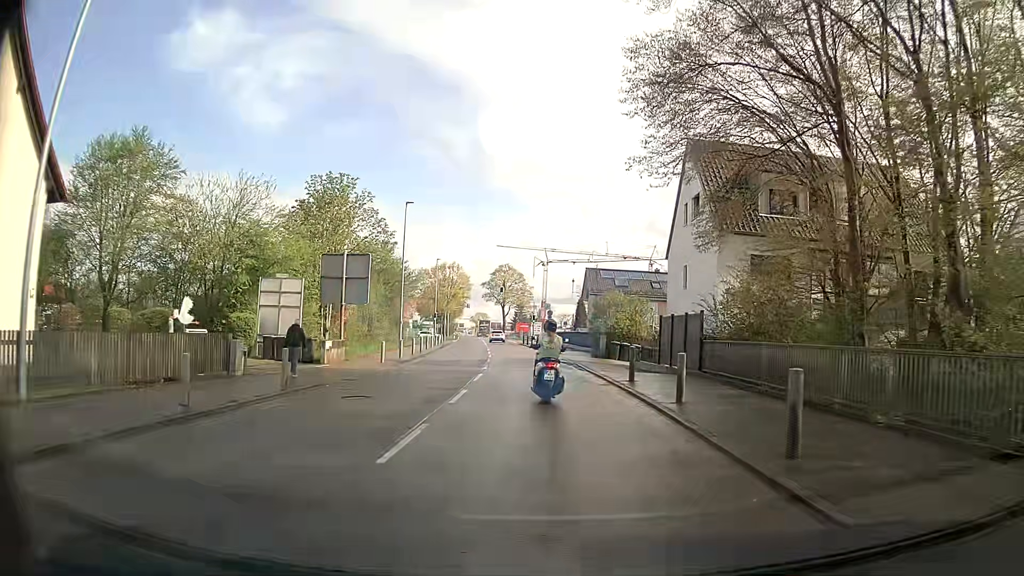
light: Day
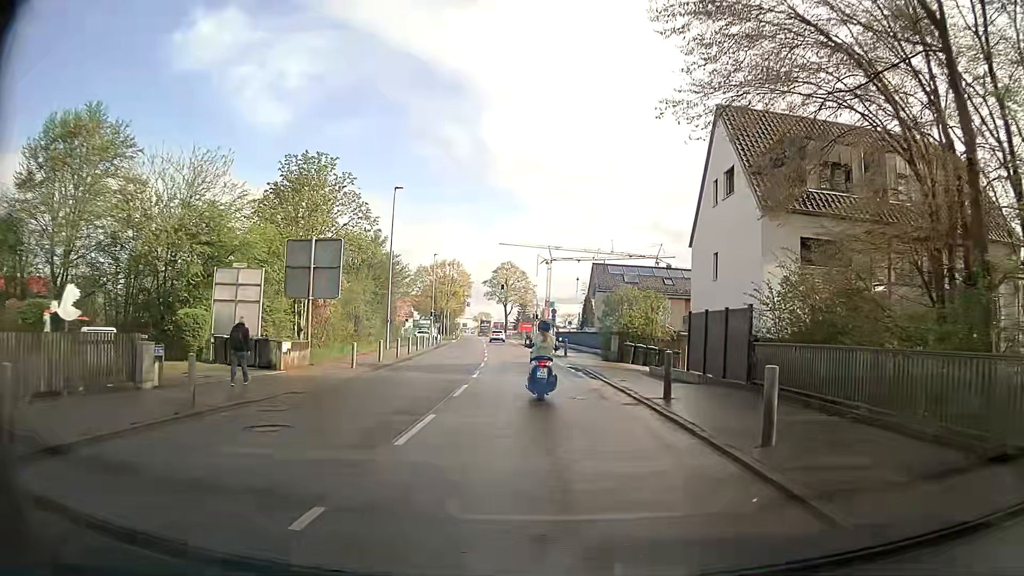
(0.0, +4.9) m; 0°
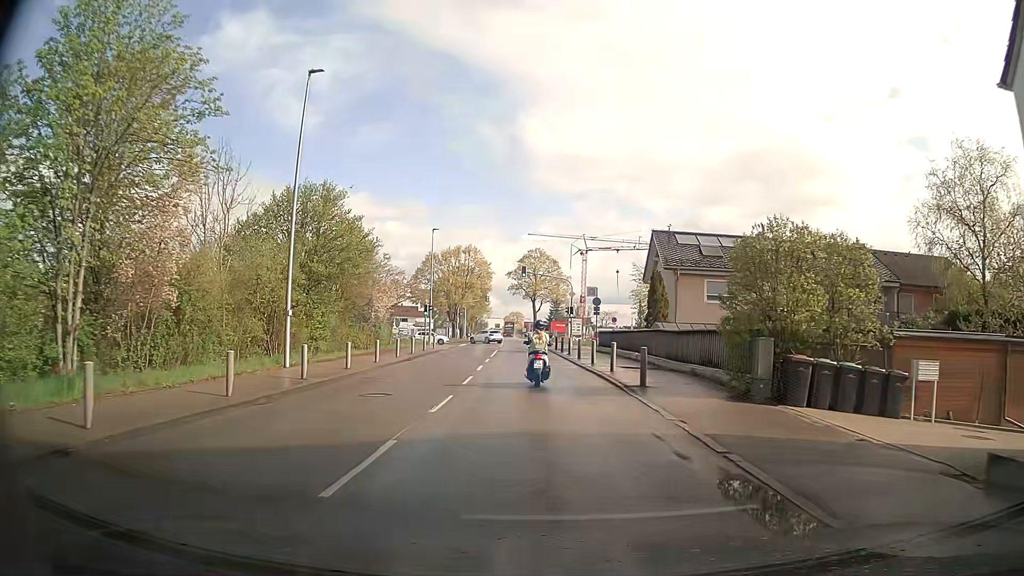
(-0.3, +21.0) m; -3°
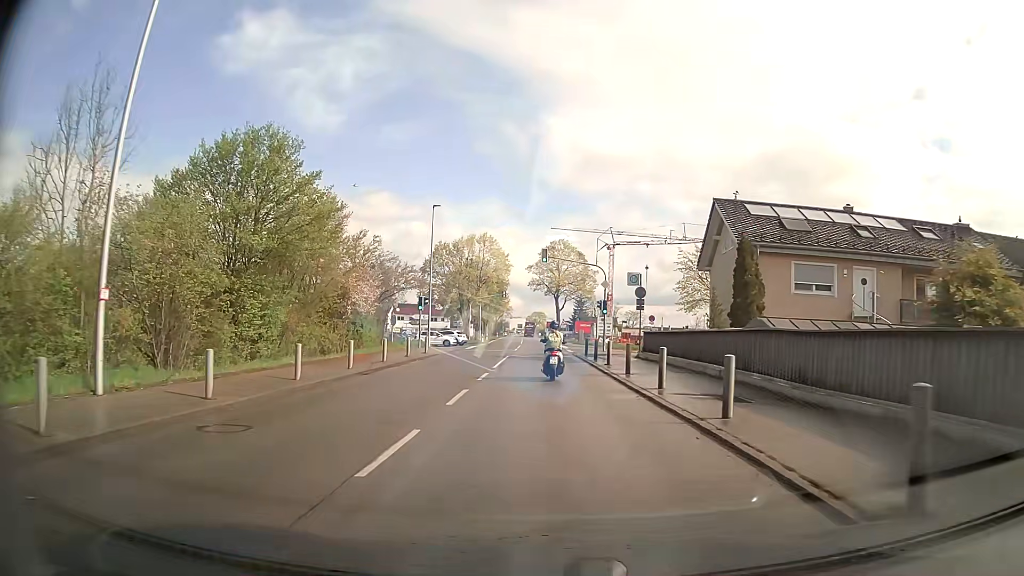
(-0.1, +11.5) m; -2°
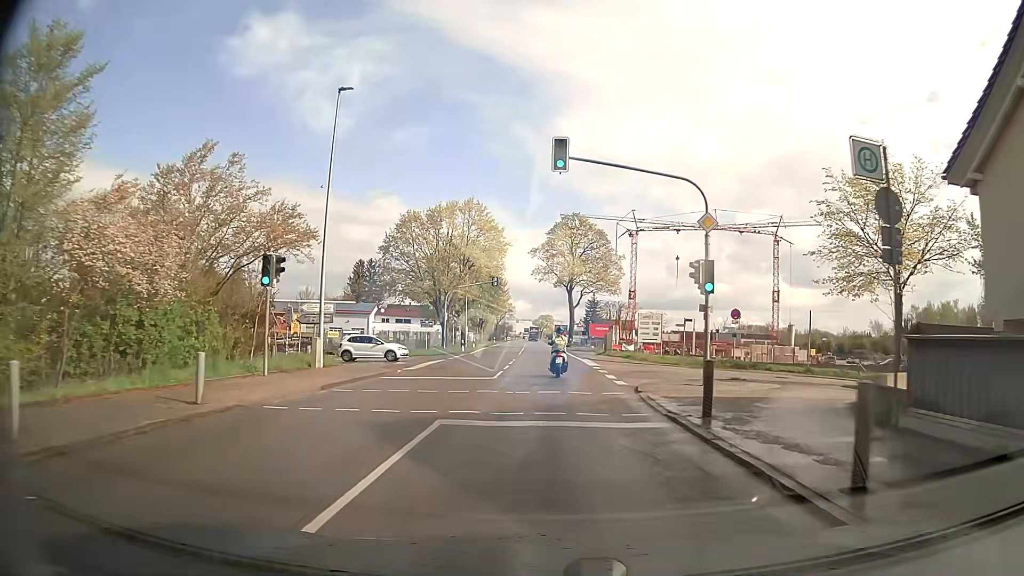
(0.0, +25.7) m; 0°
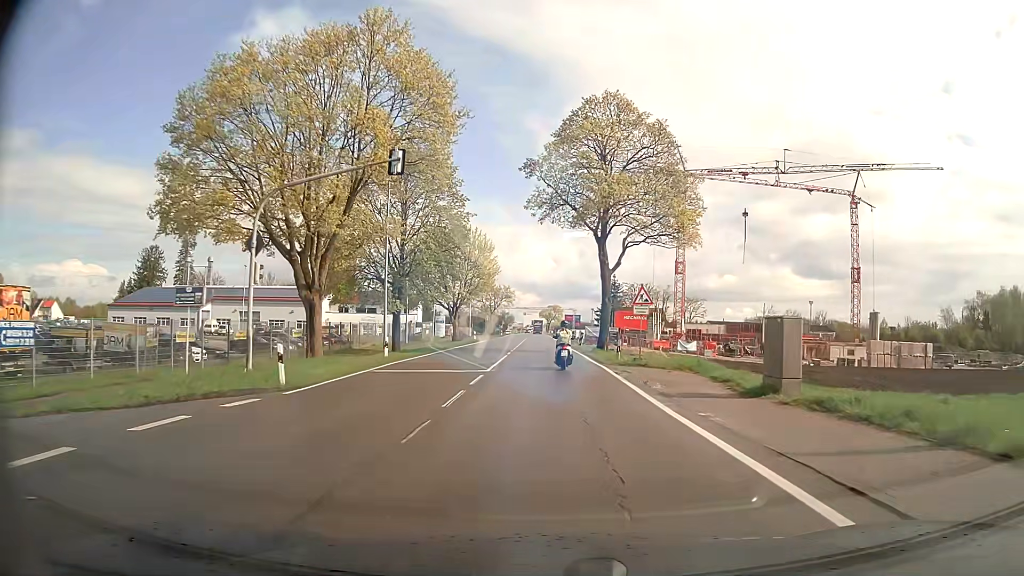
(-0.2, +37.8) m; -1°
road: secondary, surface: asphalt
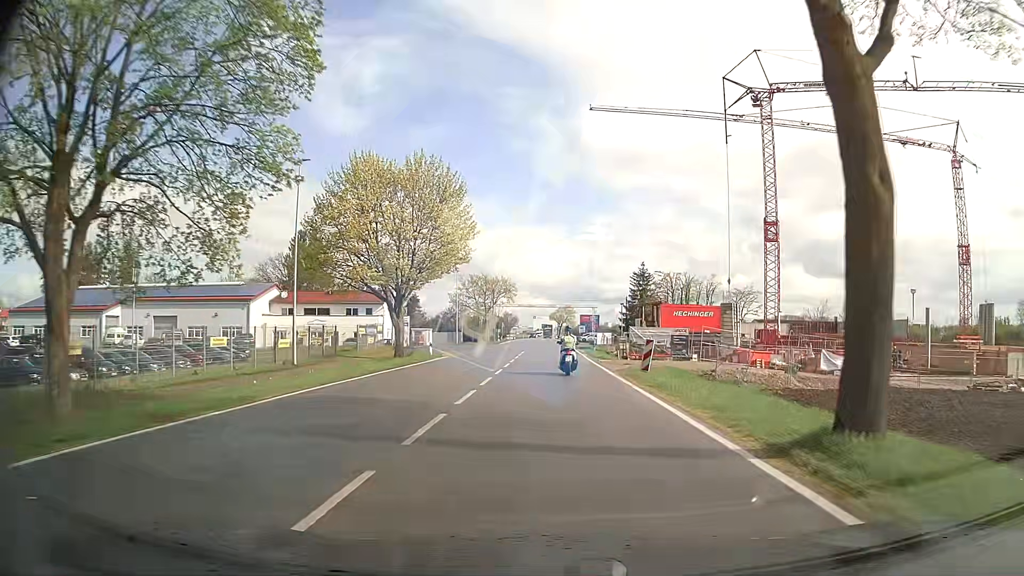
(-0.3, +30.9) m; -1°
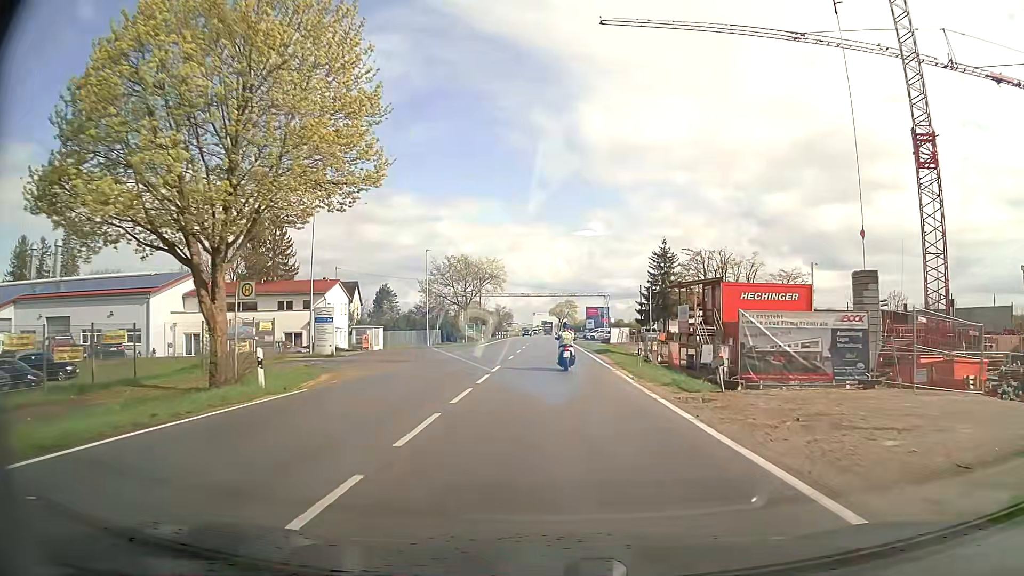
(-0.1, +23.0) m; 0°
(0, +10) (0, +20) (0, +30) (0, +40) (0, +50) (0, +60) (0, +70) (0, +80) (0, +90) (0, +100) m
